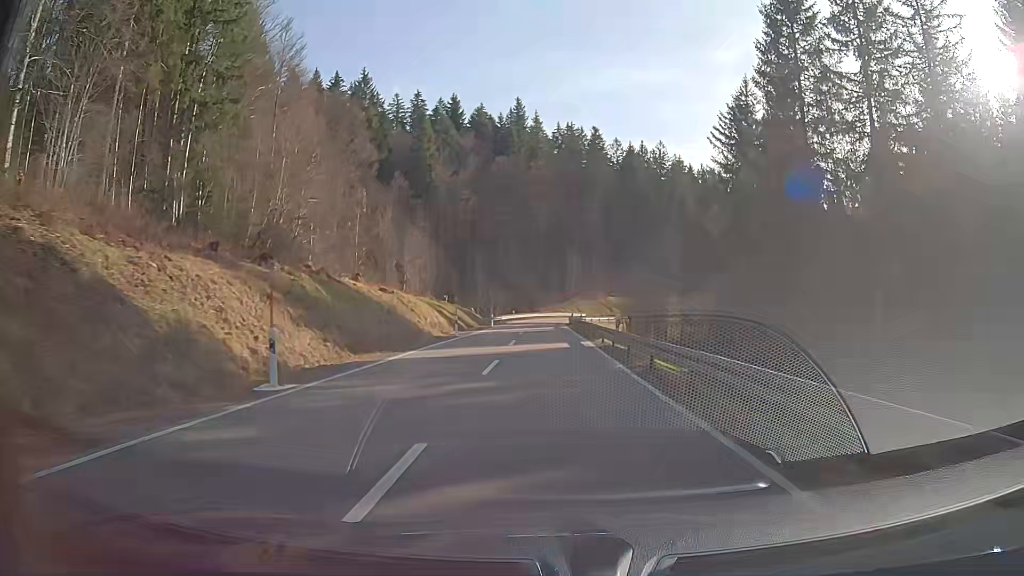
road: secondary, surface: asphalt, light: Day
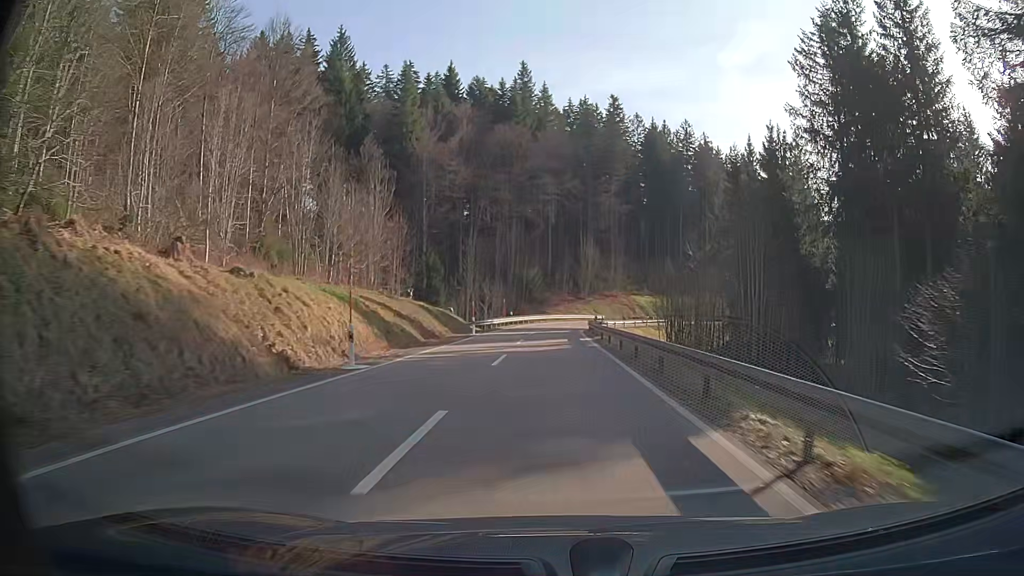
(-0.2, +21.4) m; -1°
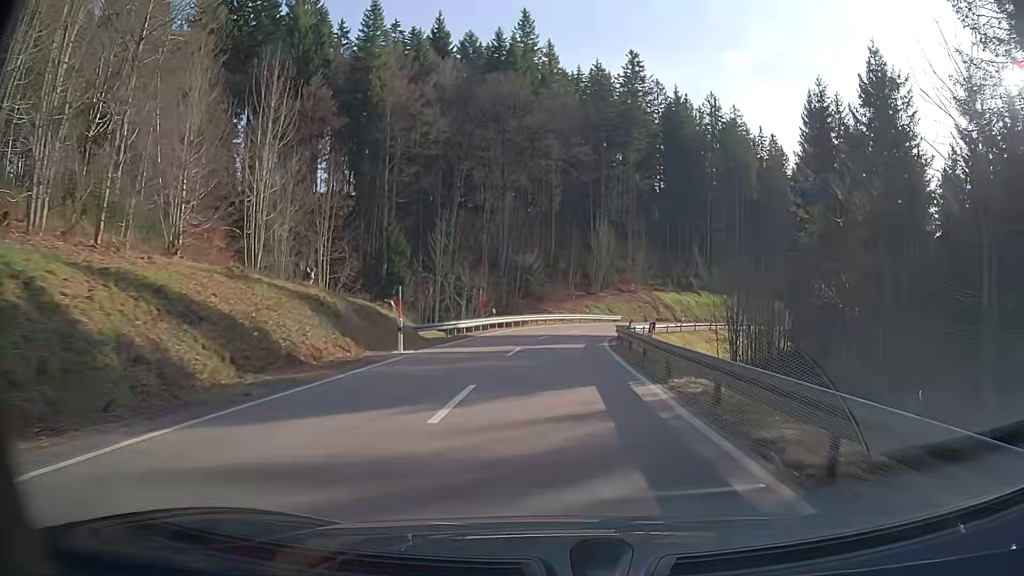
(-0.1, +20.6) m; 0°
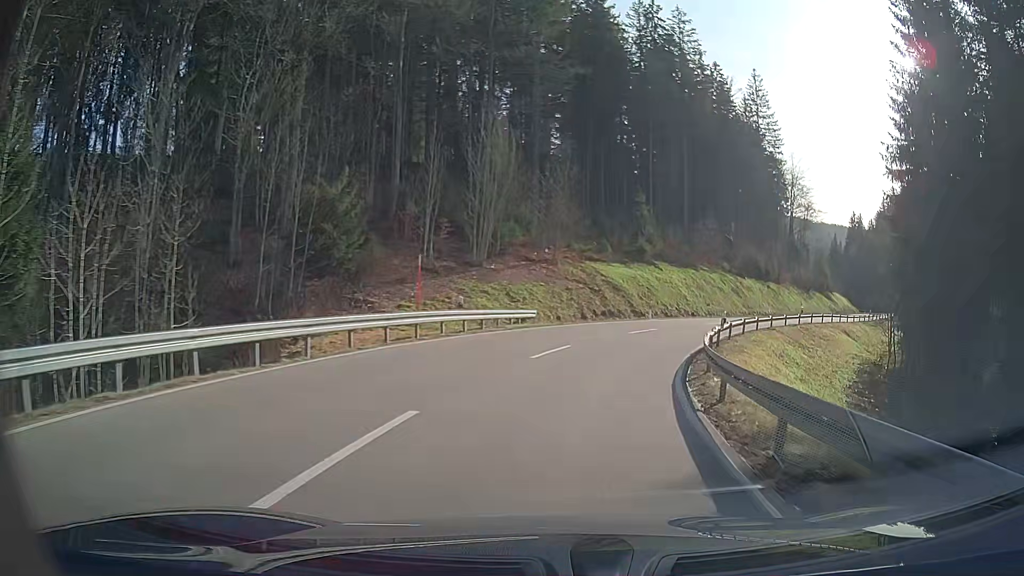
(+2.9, +38.8) m; +13°
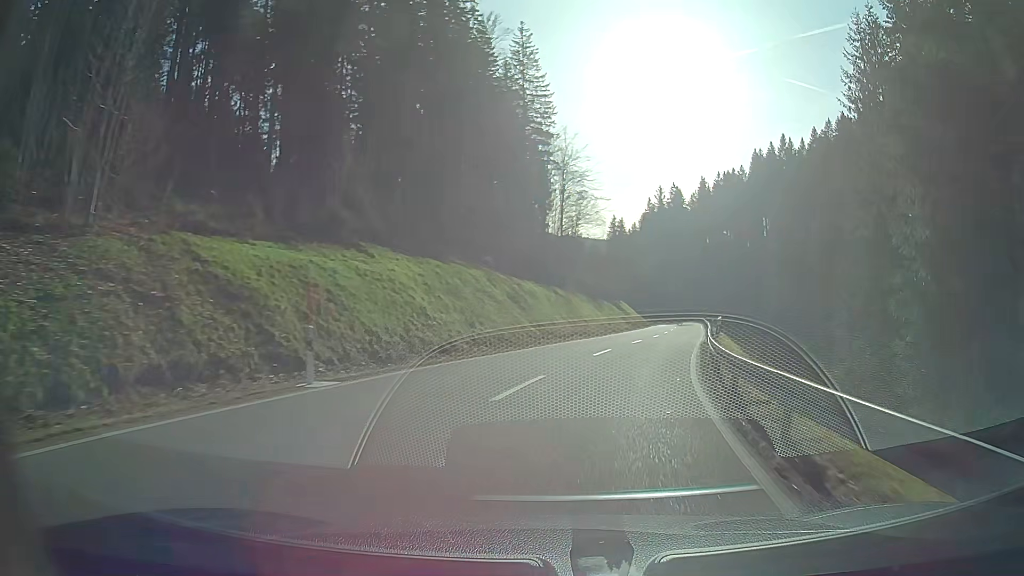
(+5.1, +27.7) m; +21°
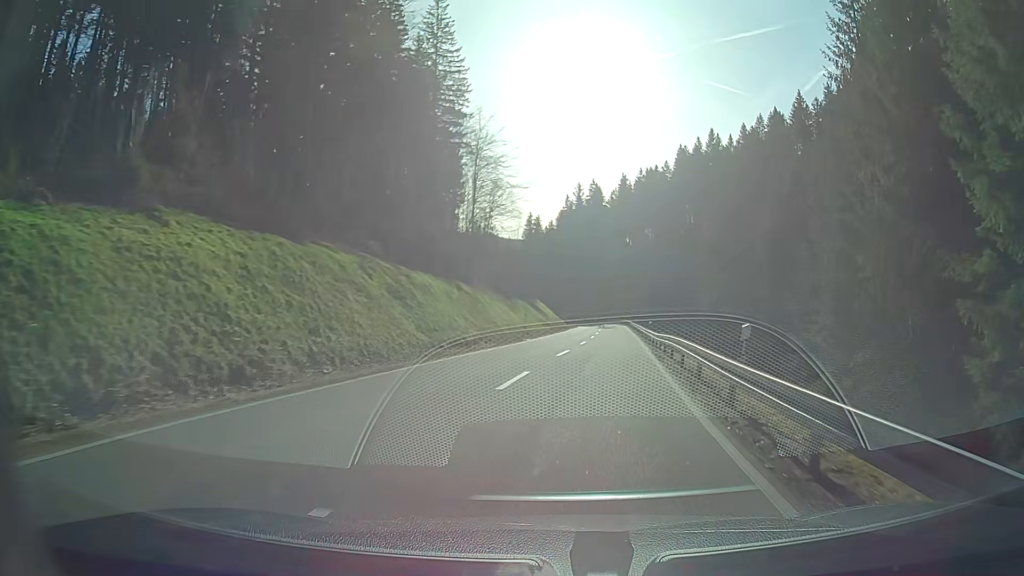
(+0.6, +9.6) m; +7°
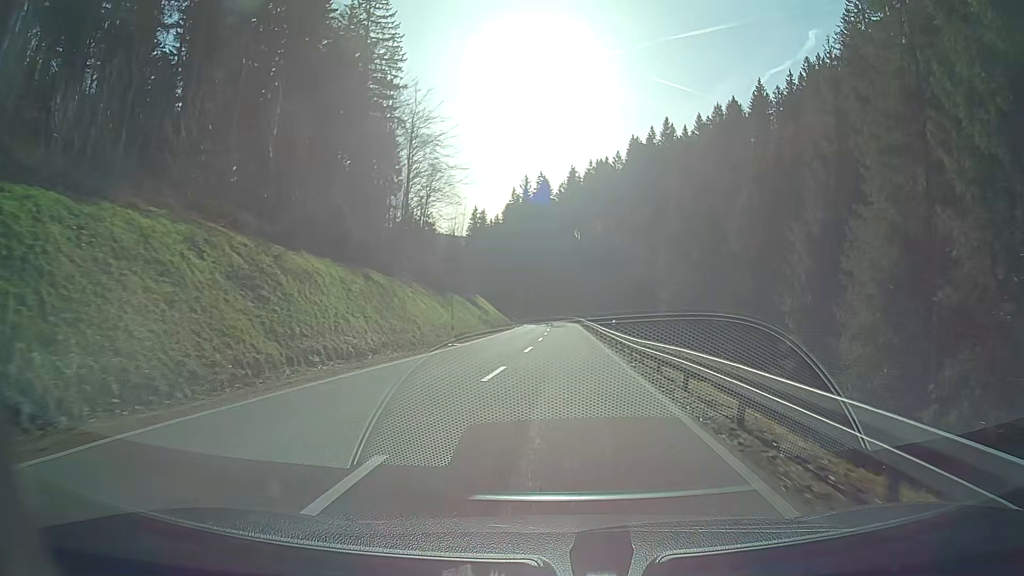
(+0.3, +9.8) m; +3°
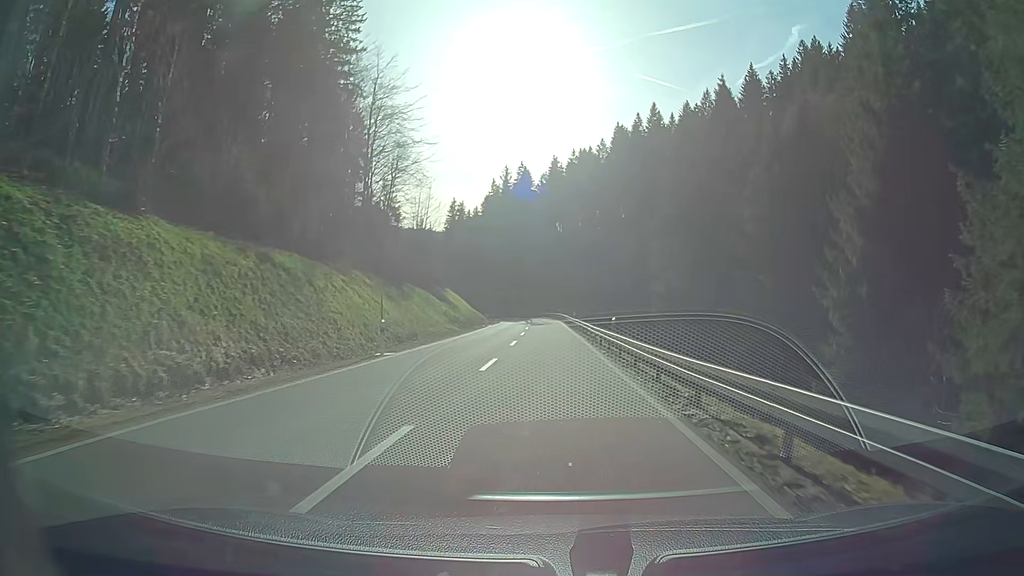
(+0.2, +10.1) m; +2°
(0, +10) (0, +20) (0, +30) (0, +40) (0, +50) (-1, +60) (-1, +70) (-2, +80) (-3, +90) (-6, +100) m
